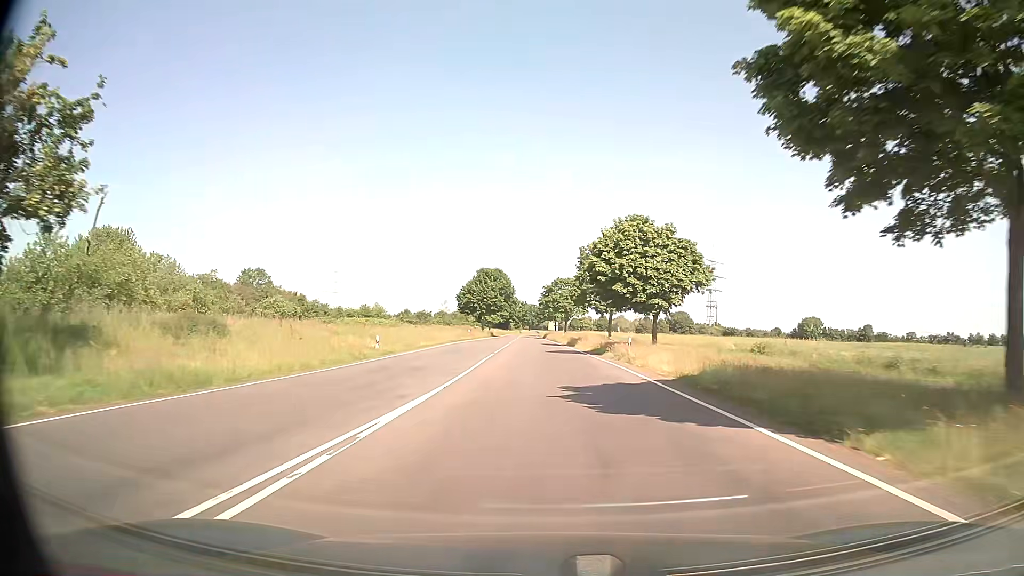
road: secondary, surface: asphalt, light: Day
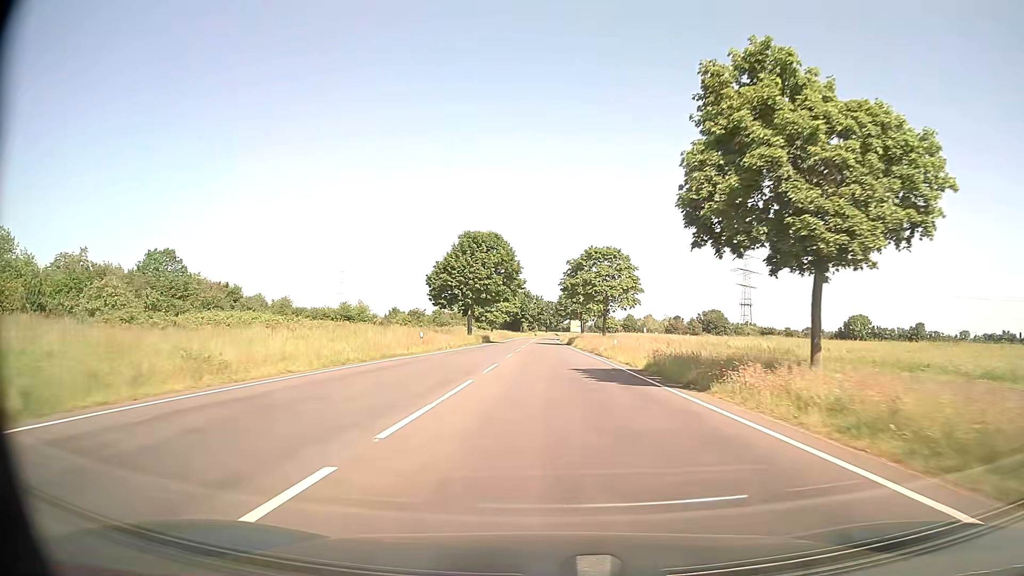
(-0.7, +43.0) m; -1°
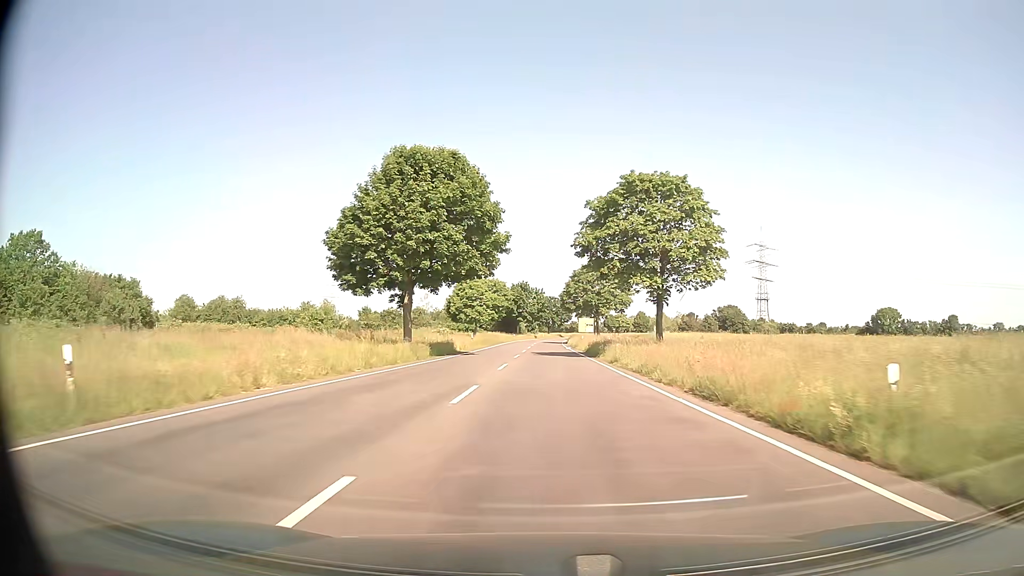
(-0.1, +32.3) m; 0°
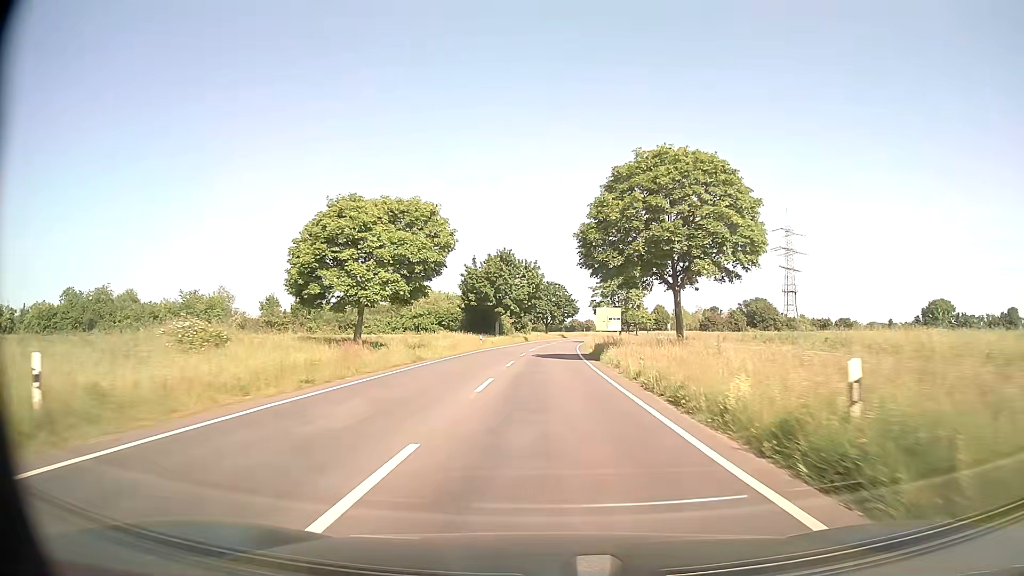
(+0.2, +53.8) m; 0°
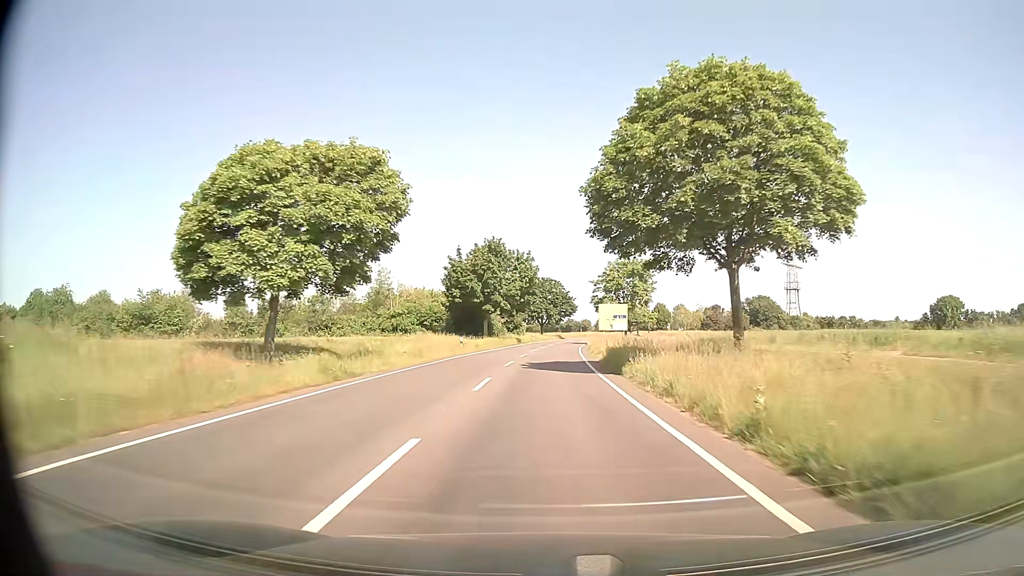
(0.0, +10.7) m; 0°
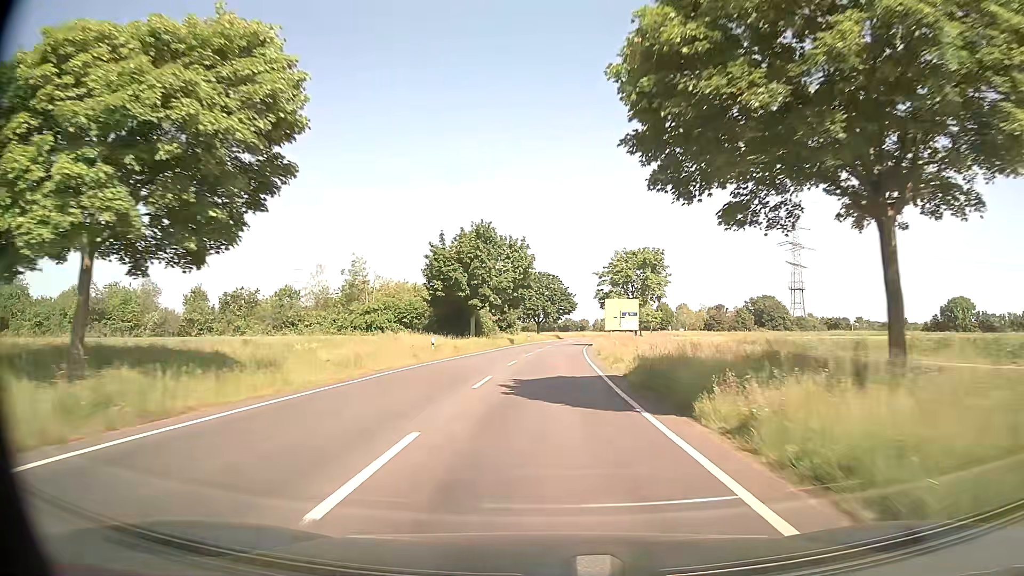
(0.0, +10.8) m; 0°
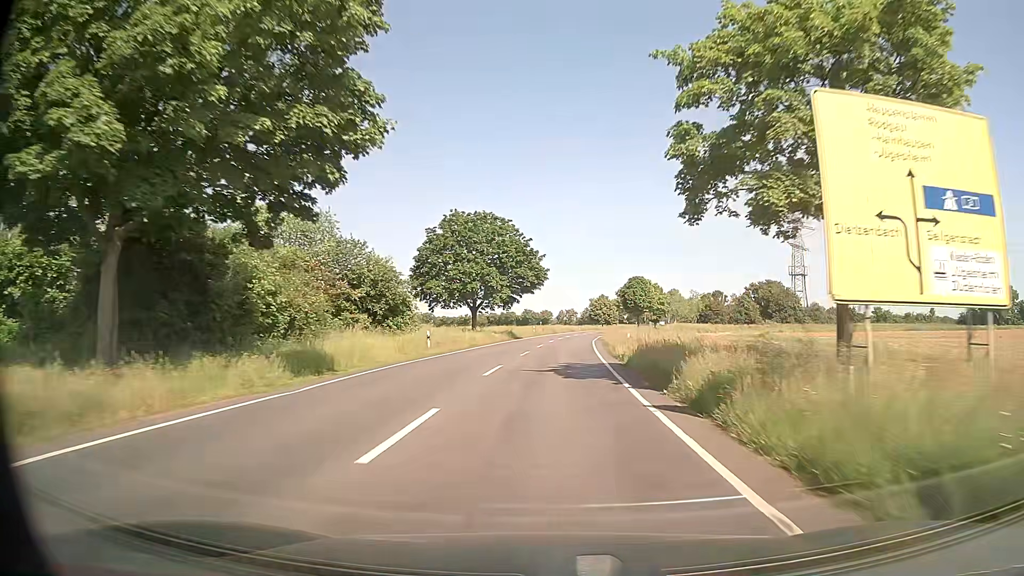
(+1.5, +53.6) m; +3°
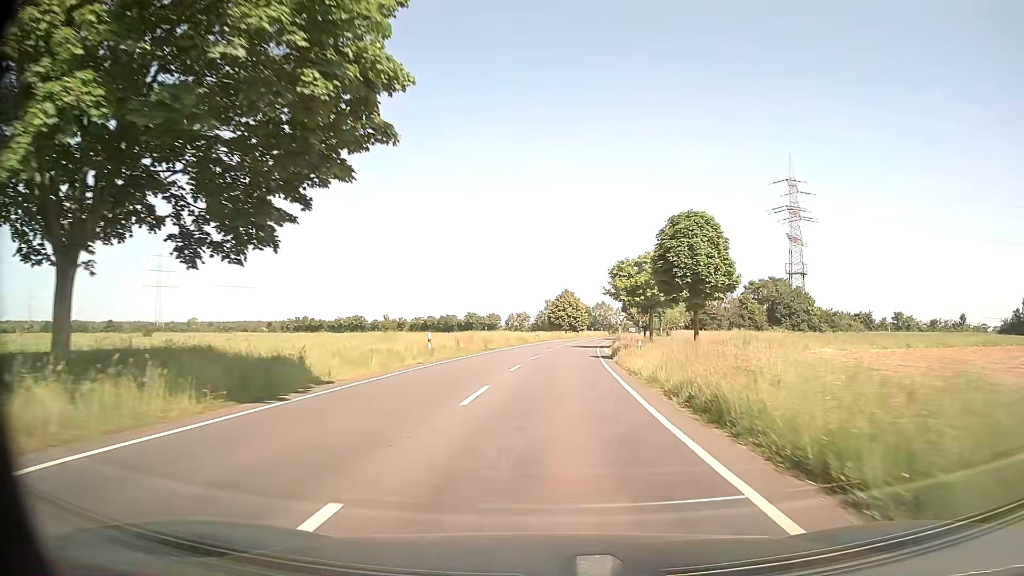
(+1.8, +49.8) m; +4°
(0, +10) (0, +20) (+1, +30) (+2, +40) (+2, +50) (+3, +60) (+4, +70) (+5, +80) (+7, +90) (+8, +100) m
